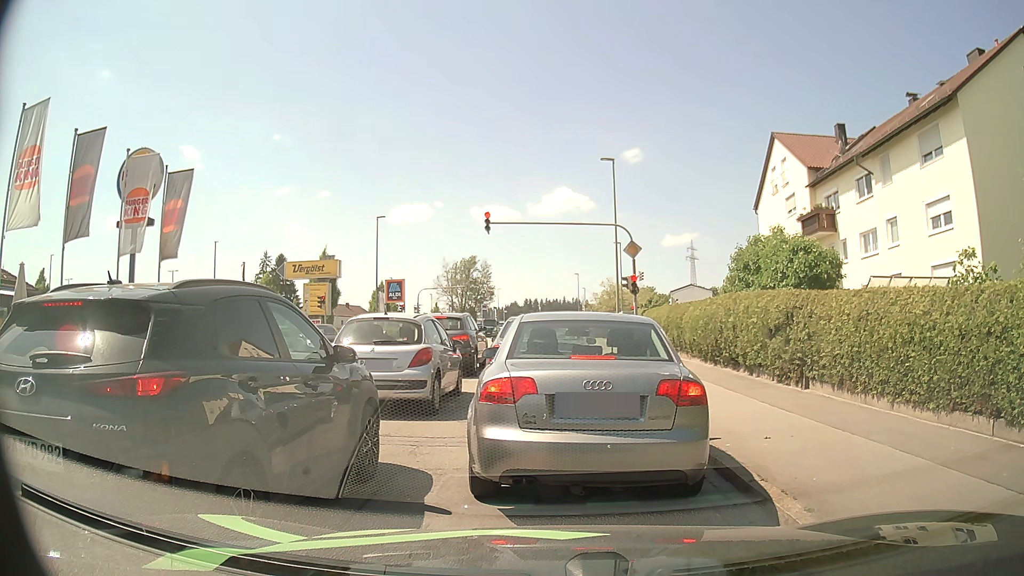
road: tertiary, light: Day
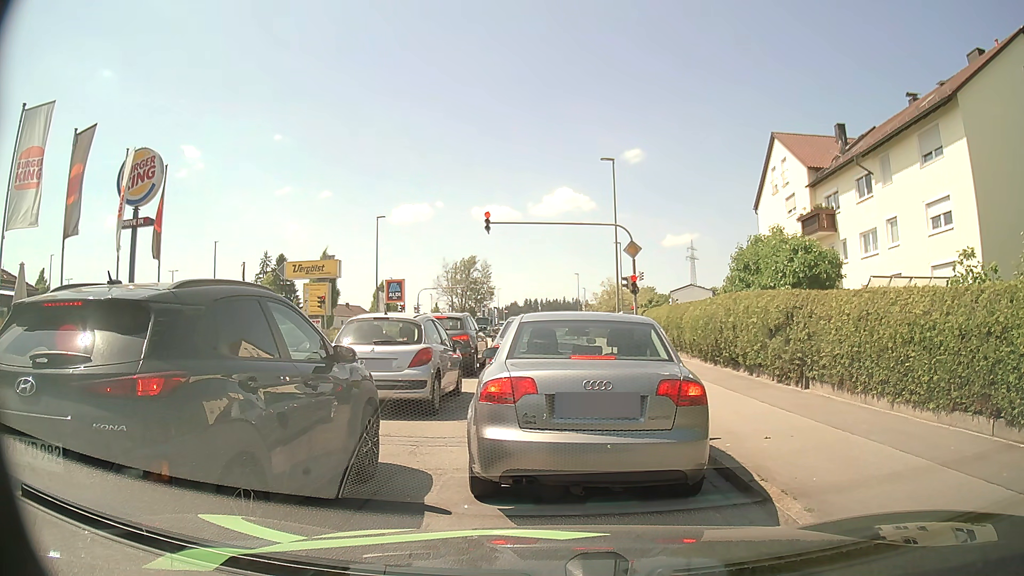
(0.0, 0.0) m; 0°
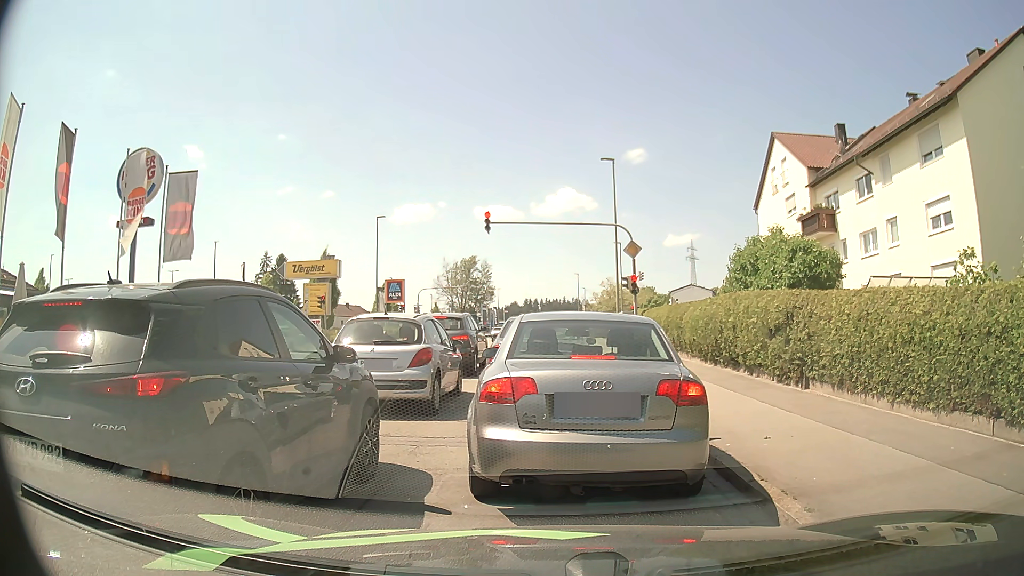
(0.0, 0.0) m; 0°
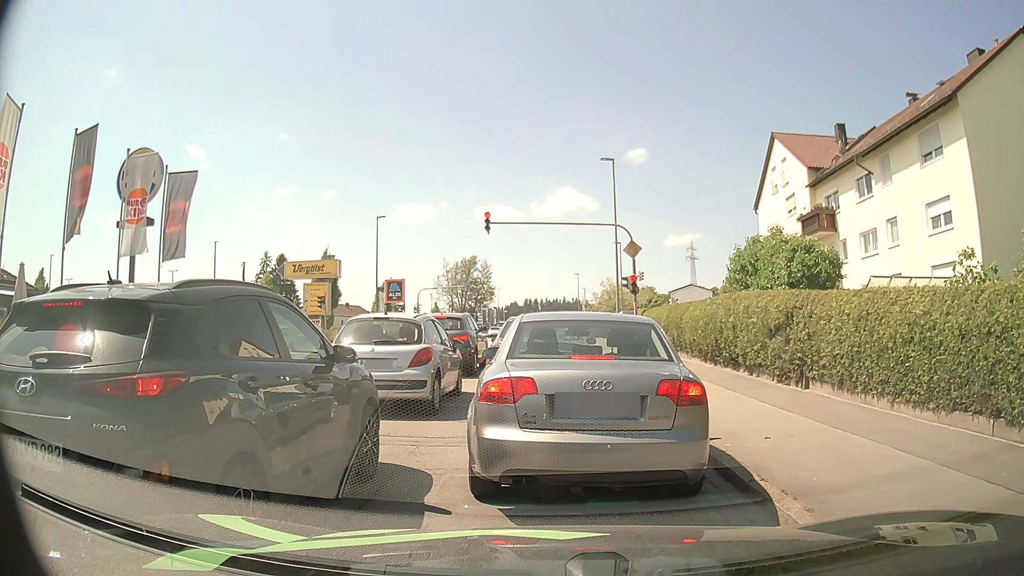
(0.0, 0.0) m; 0°
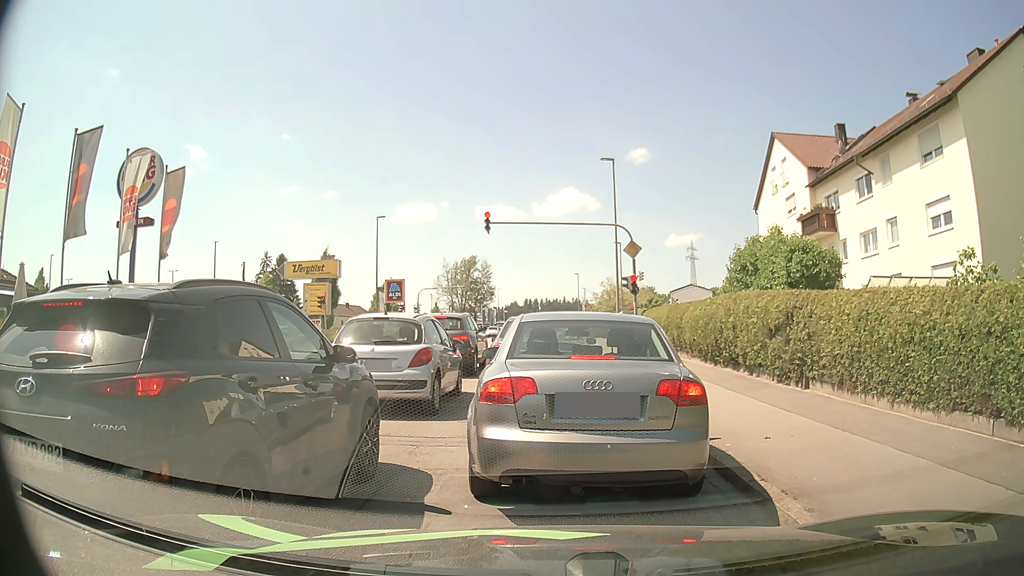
(0.0, 0.0) m; 0°
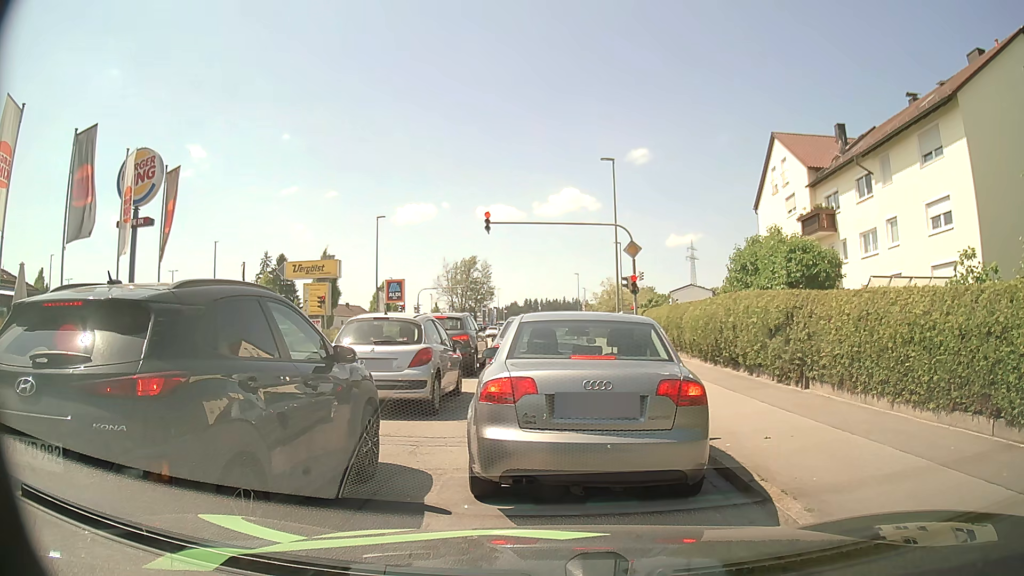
(0.0, 0.0) m; 0°
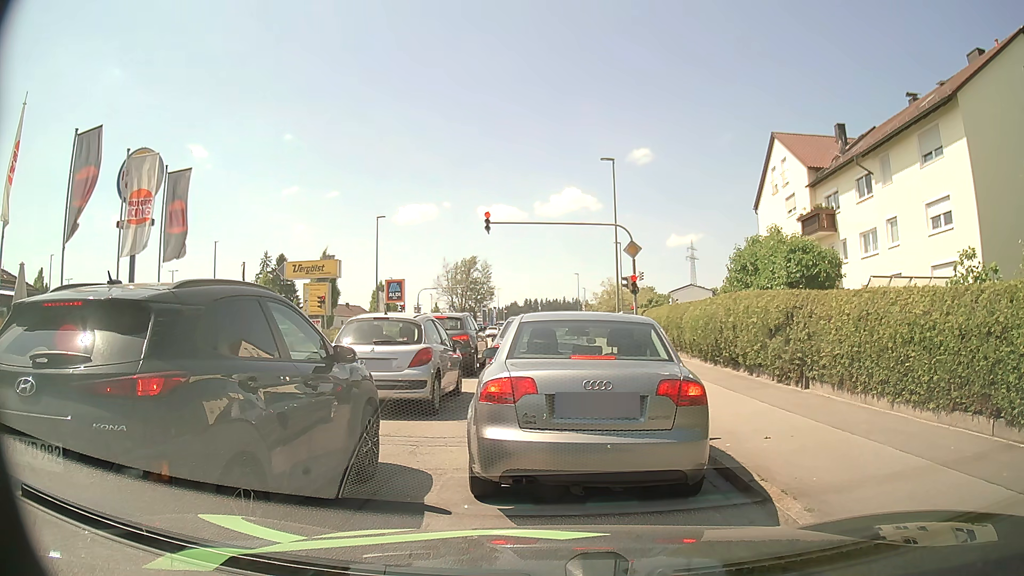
(0.0, 0.0) m; 0°
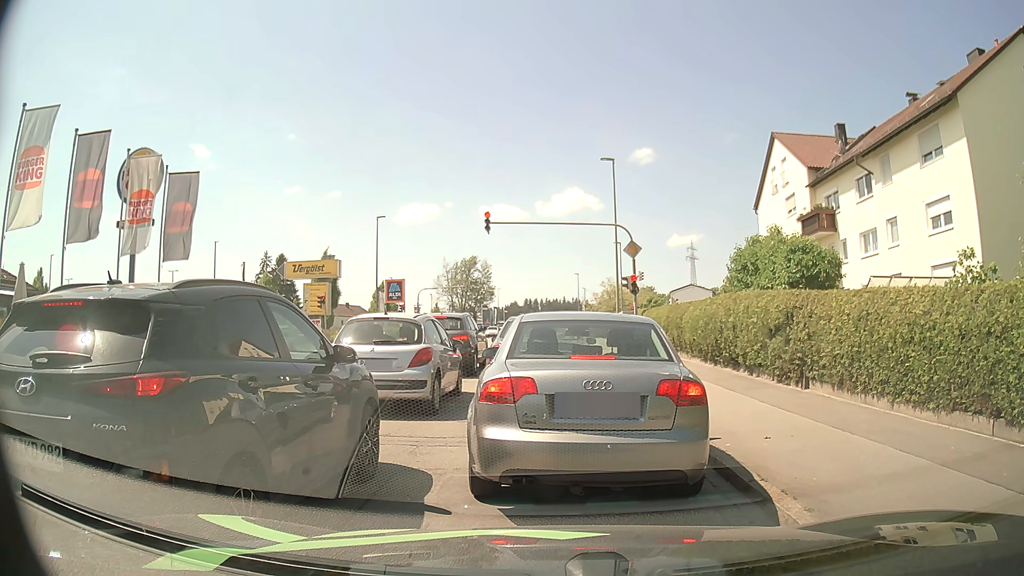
(0.0, 0.0) m; 0°
